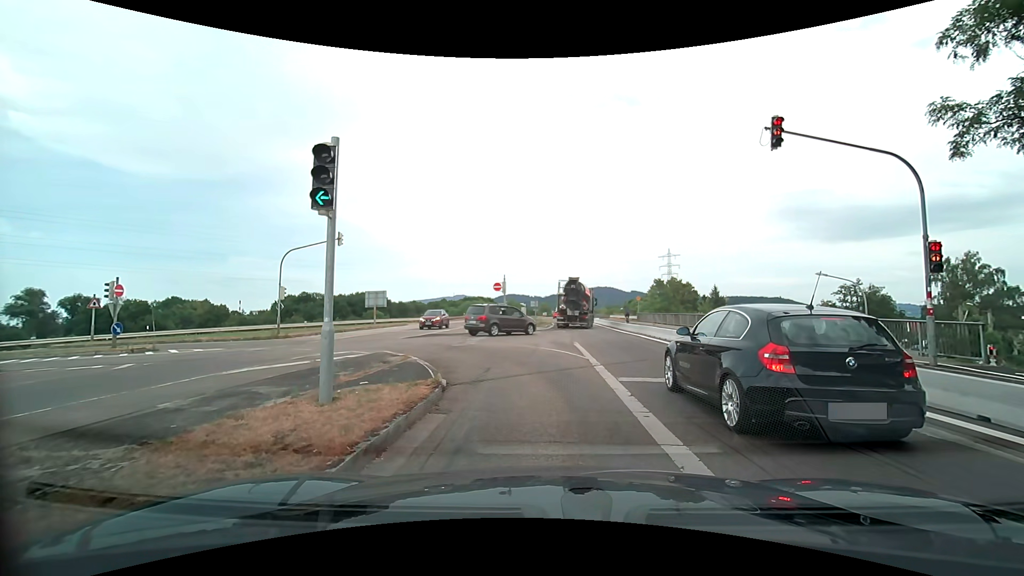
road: tertiary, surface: asphalt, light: Day
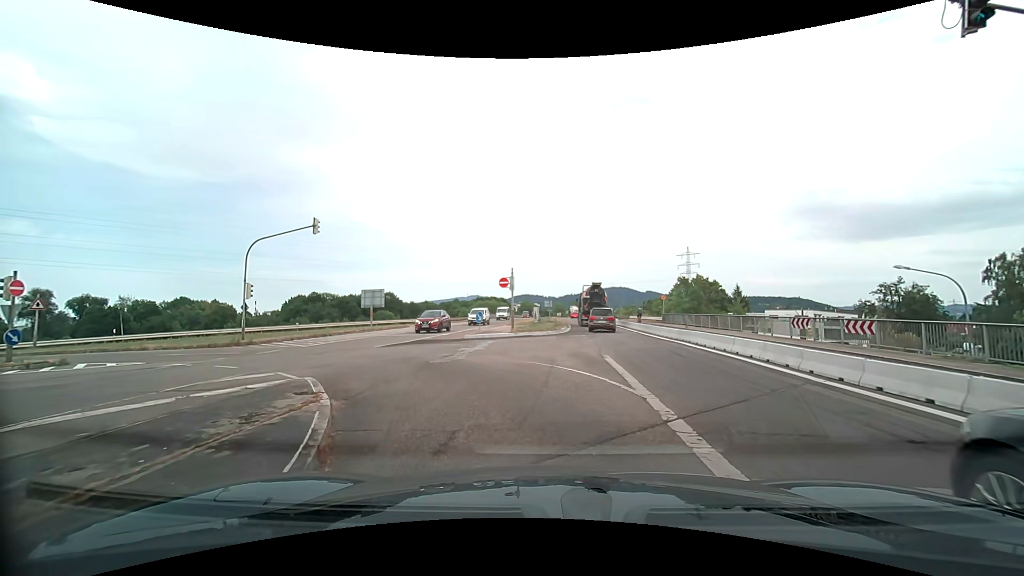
(-0.2, +6.1) m; -3°
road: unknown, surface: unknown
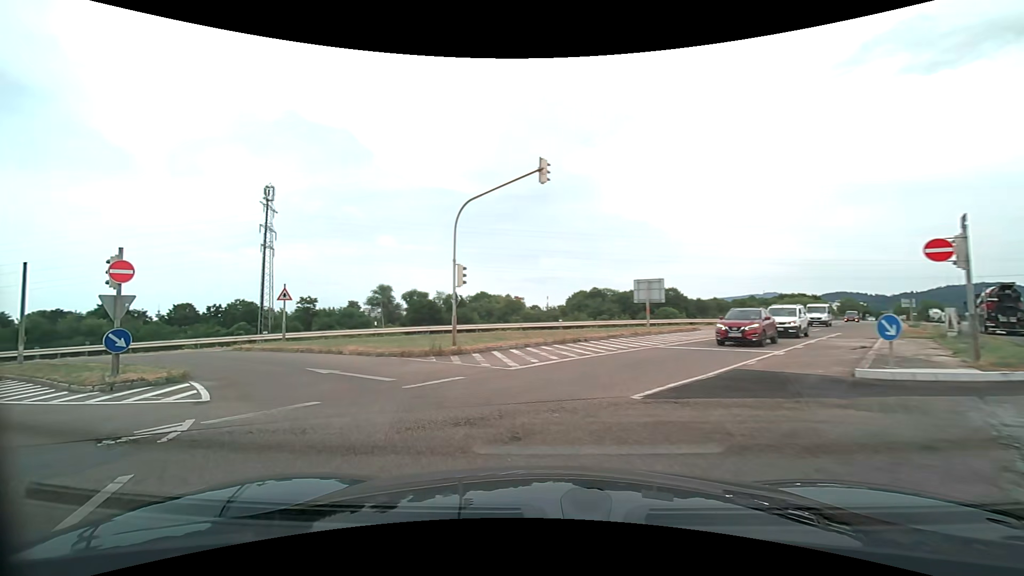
(-2.6, +12.5) m; -29°
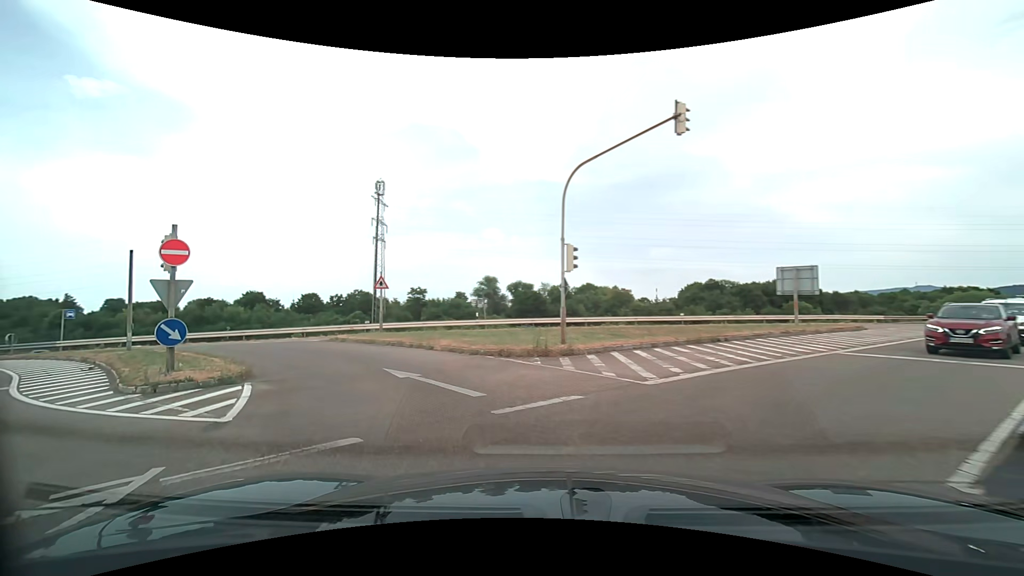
(-0.4, +3.6) m; -12°
